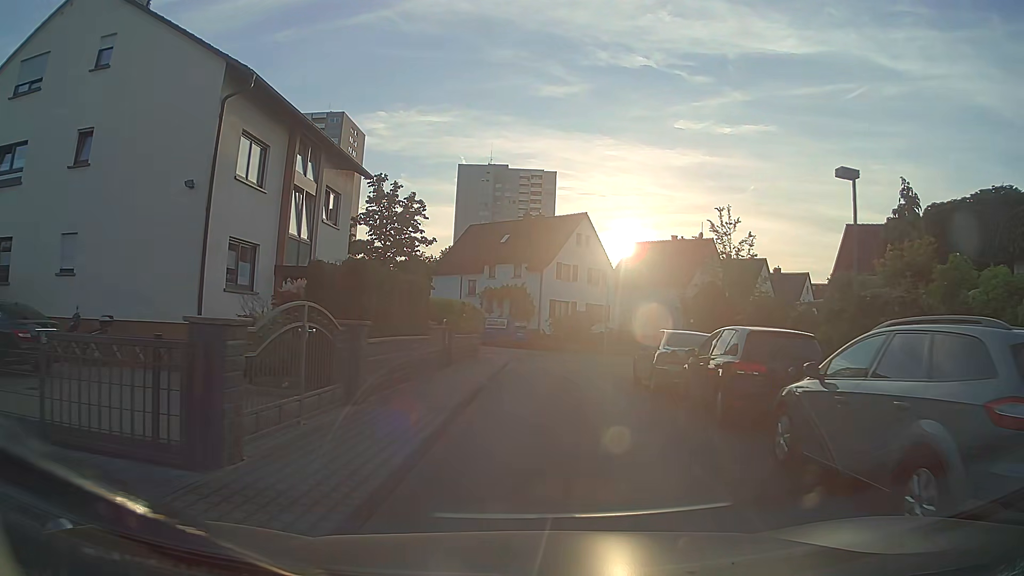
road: residential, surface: asphalt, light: Day
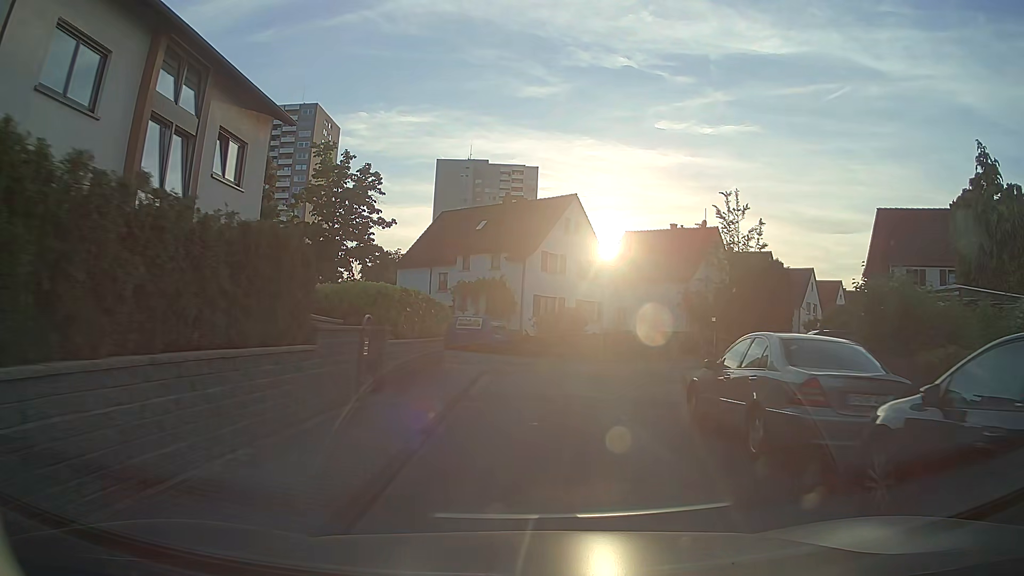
(+0.1, +7.6) m; +2°
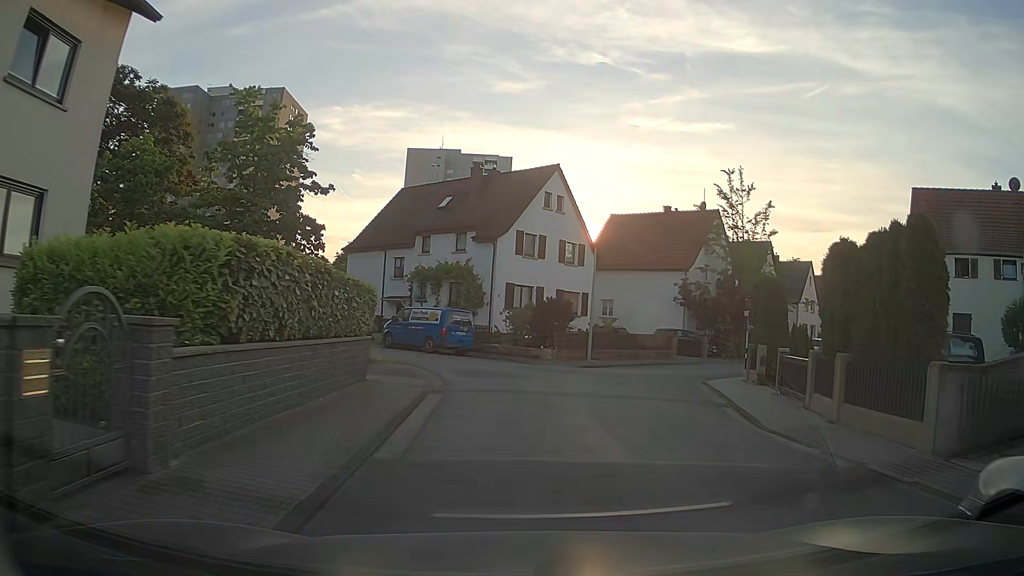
(0.0, +7.4) m; +2°
(+1, +10) (+1, +20) (-5, +28) (-12, +35) (-19, +42) (-26, +49) (-33, +56) (-40, +63) (-47, +71) (-54, +78) m
